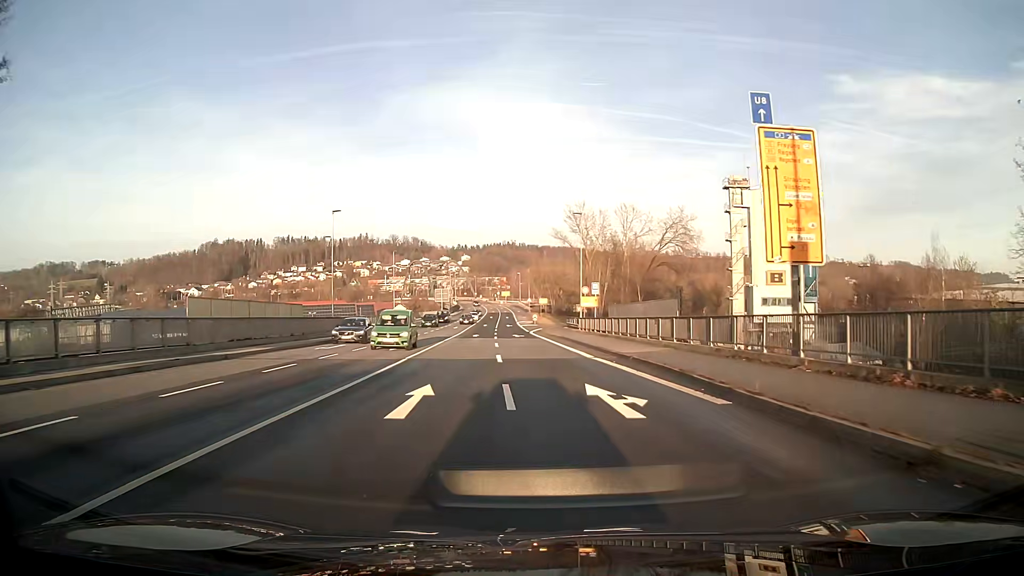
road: primary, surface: asphalt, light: Day
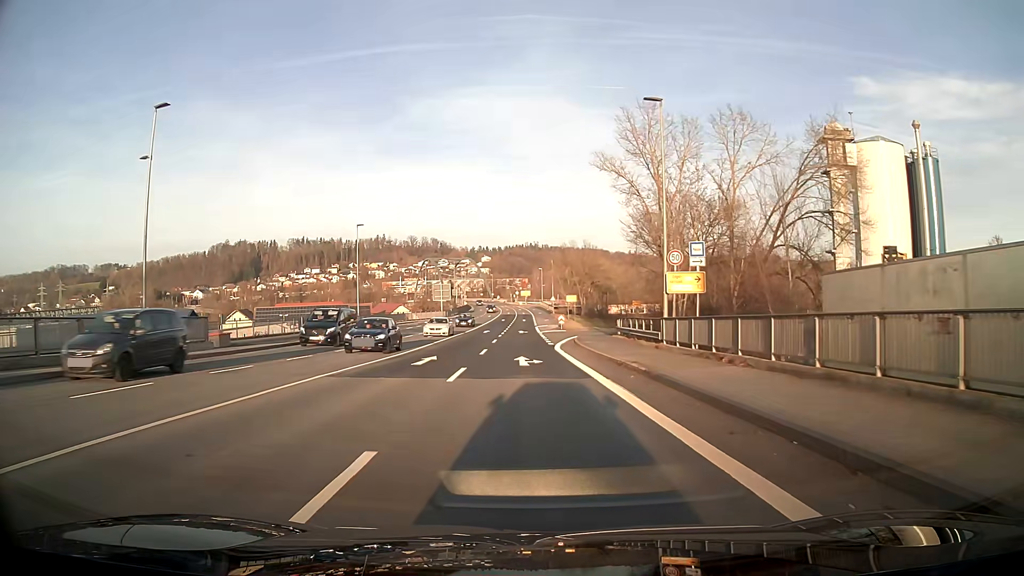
(-0.4, +31.4) m; -2°
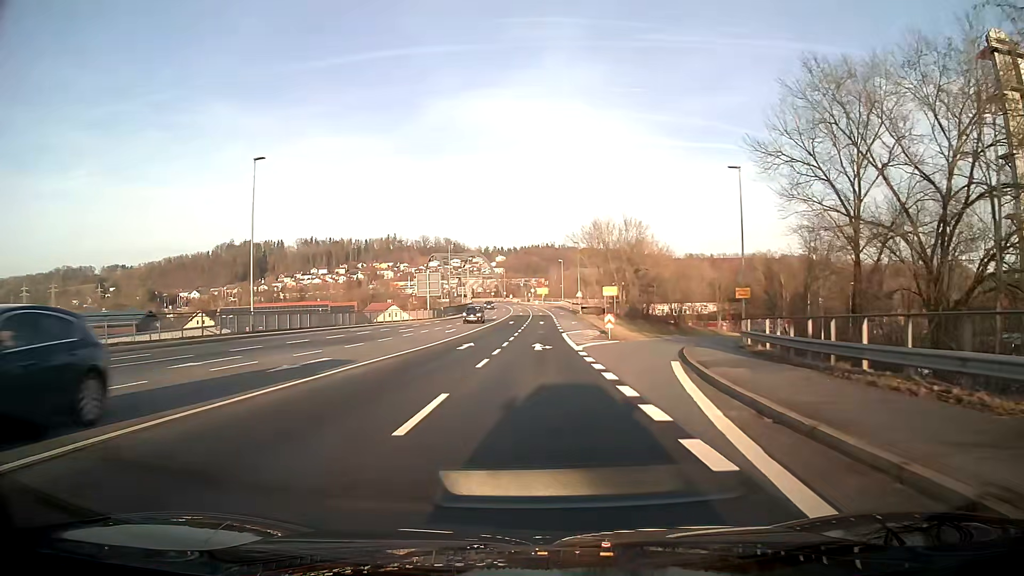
(-0.5, +31.1) m; -1°
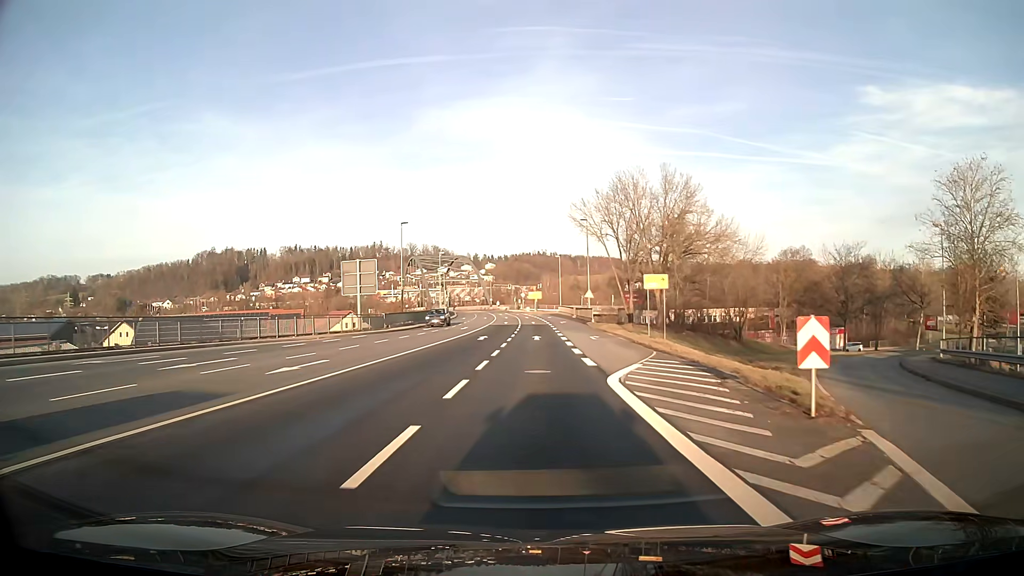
(+0.1, +30.3) m; +1°
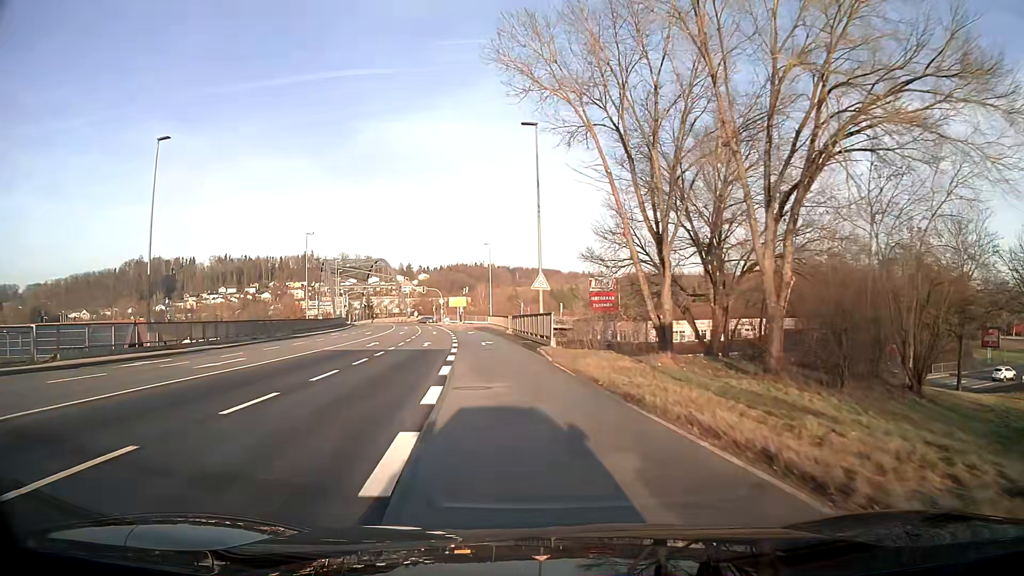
(+2.2, +37.5) m; +4°
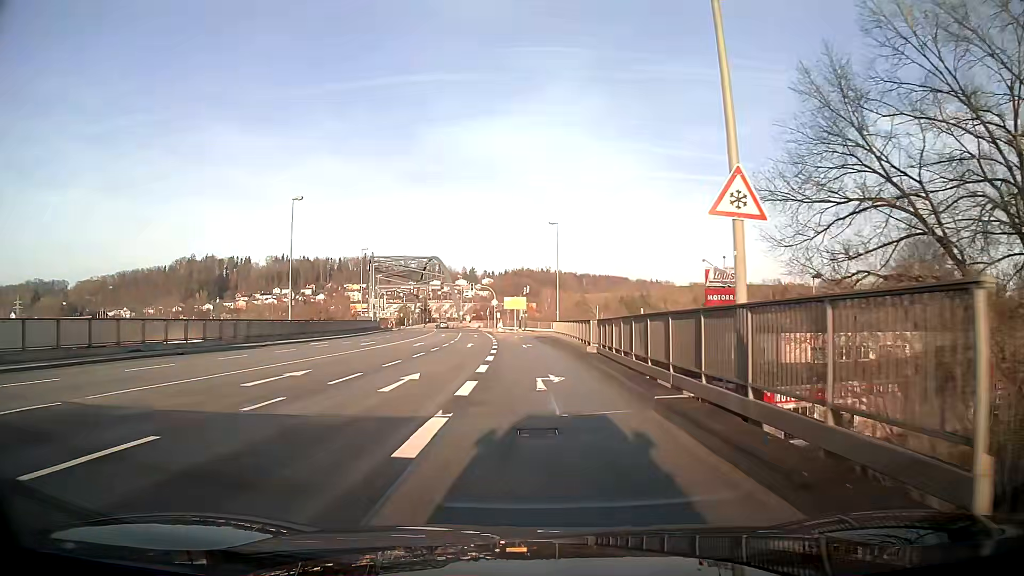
(-1.2, +22.2) m; -5°
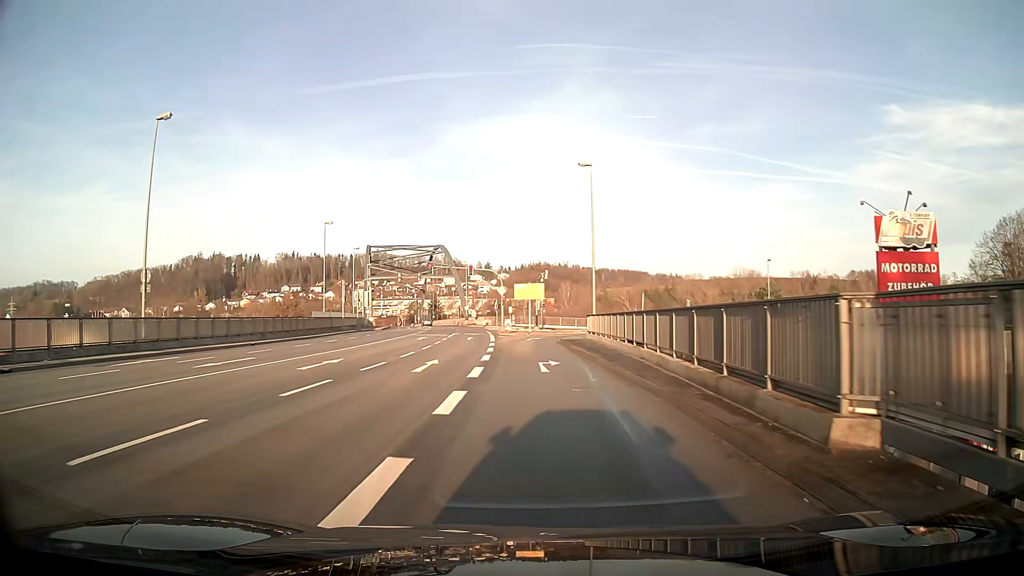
(-0.3, +21.4) m; -1°
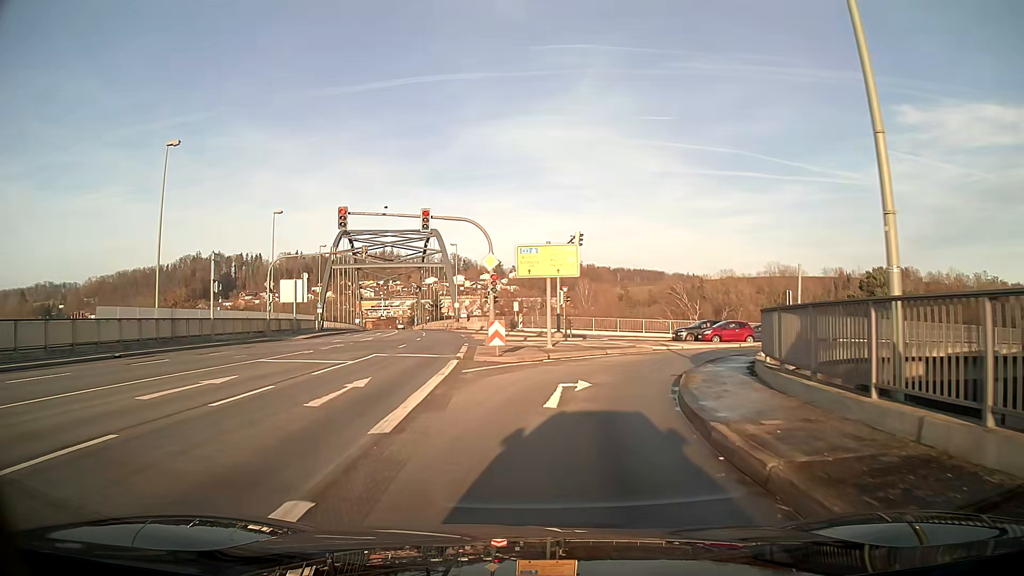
(-0.4, +31.4) m; 0°
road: primary_link
